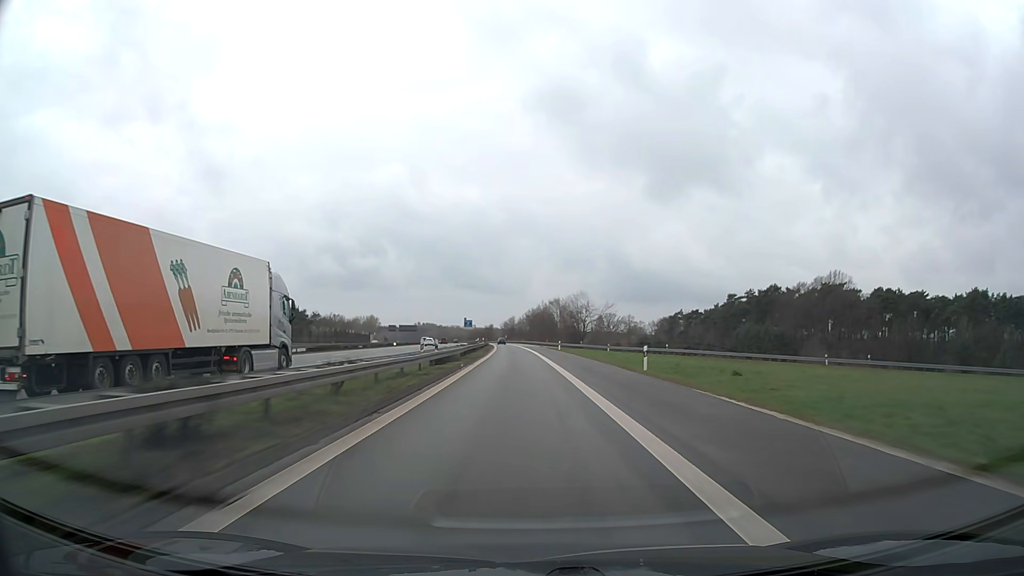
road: motorway_link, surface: asphalt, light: Day
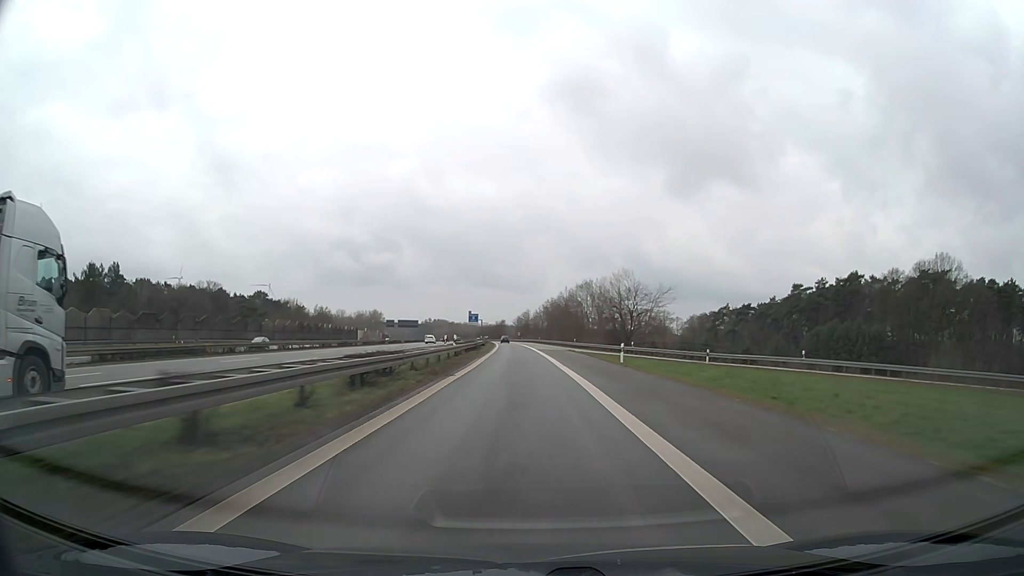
(-0.7, +42.7) m; -2°
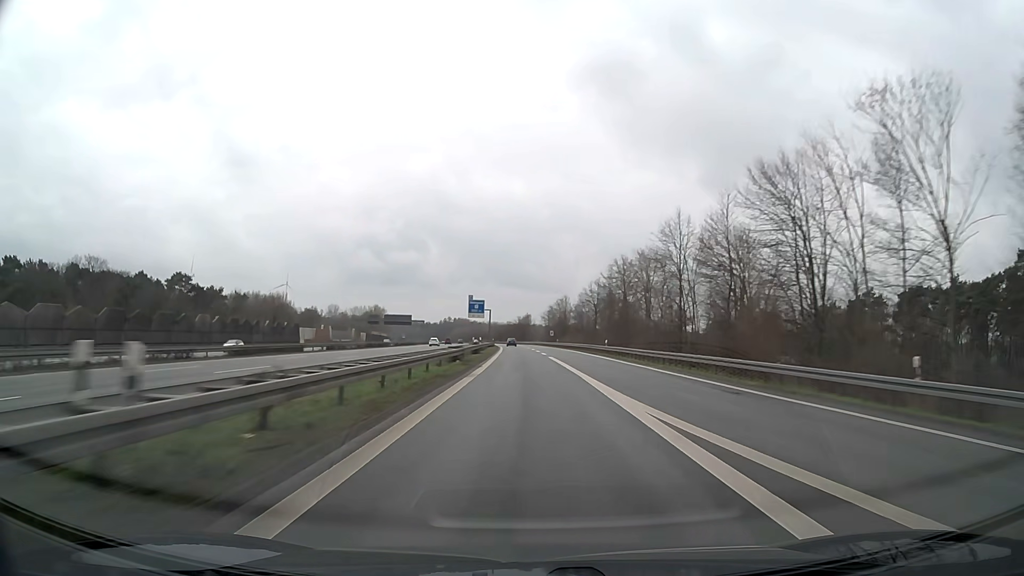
(-1.9, +82.5) m; -2°
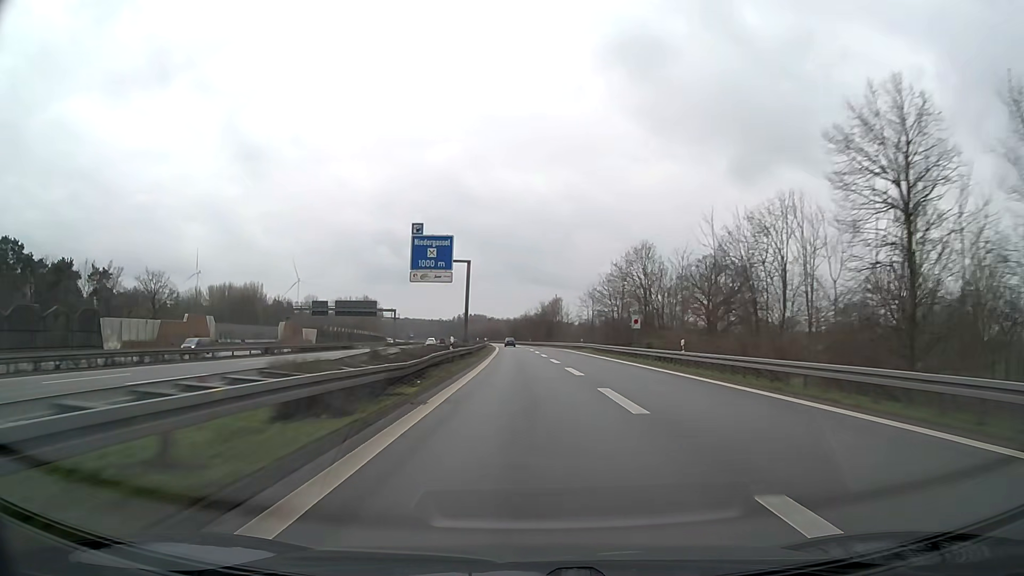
(-1.2, +79.1) m; -2°
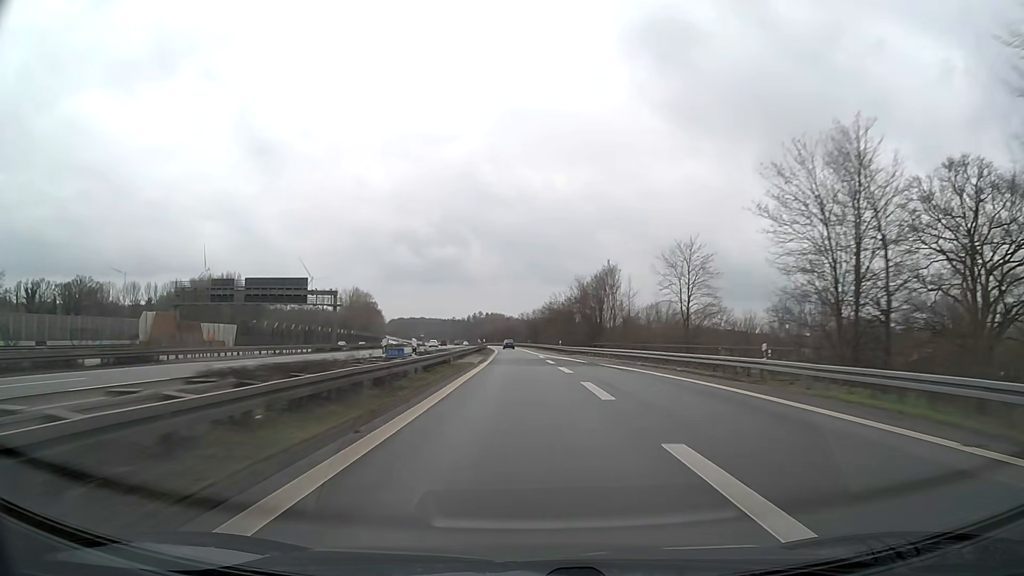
(-0.7, +57.6) m; -1°
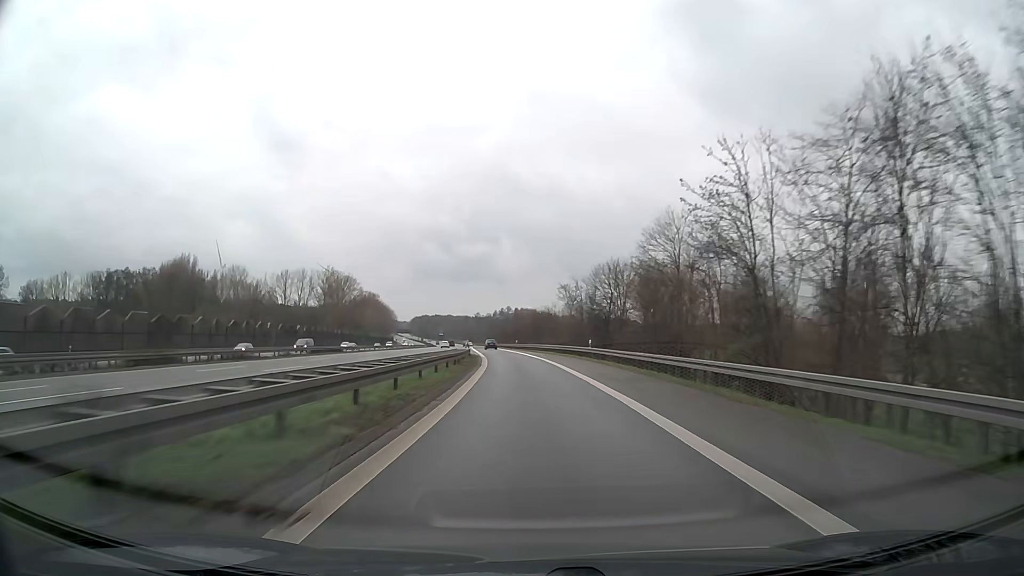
(-2.1, +76.5) m; -3°
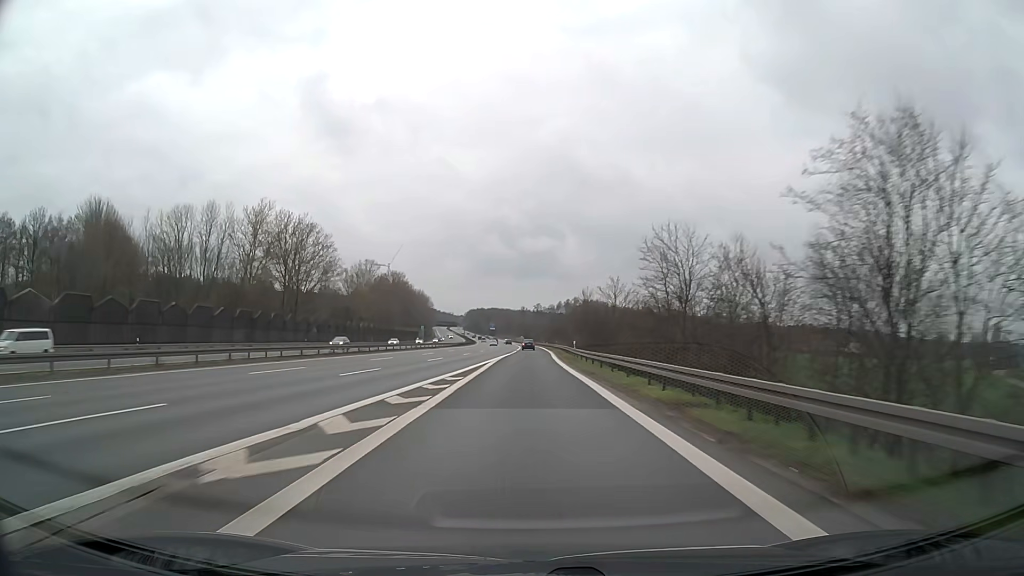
(-5.3, +96.6) m; -5°
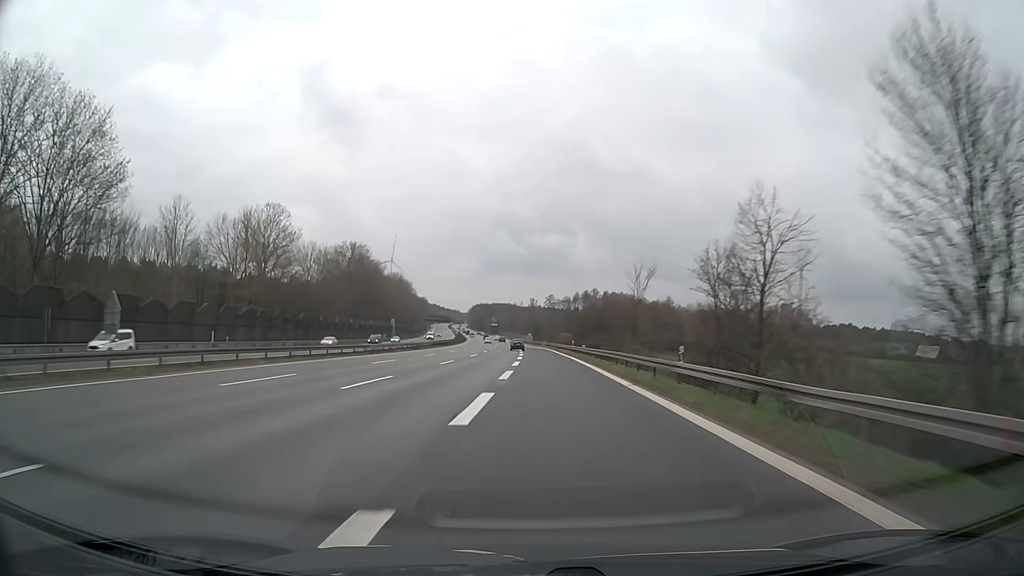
(-0.1, +79.3) m; -1°
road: motorway
(0, +10) (0, +20) (0, +30) (-1, +40) (-1, +50) (-1, +60) (-2, +70) (-2, +80) (-2, +90) (-3, +100) m
